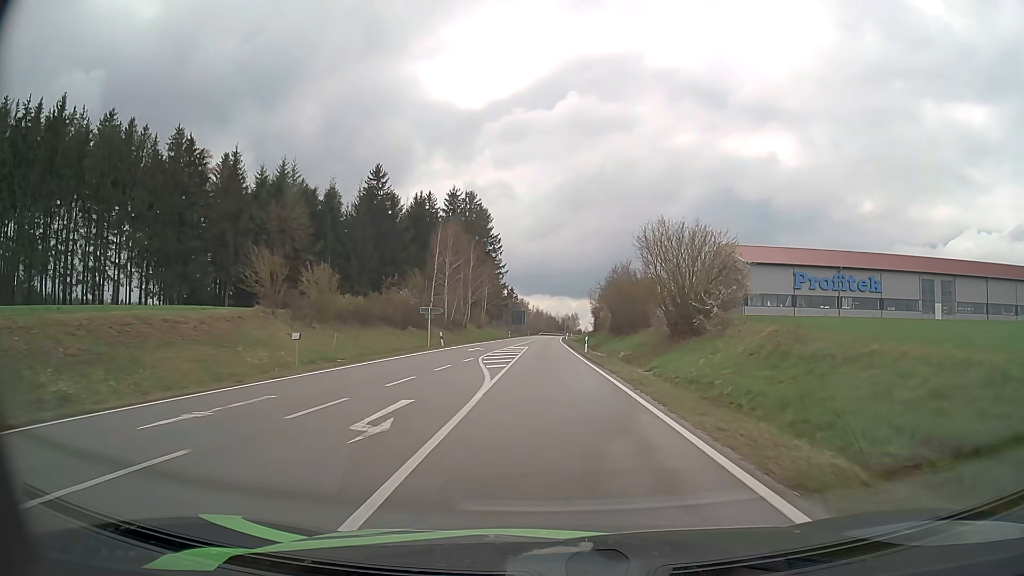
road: secondary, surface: asphalt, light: Day
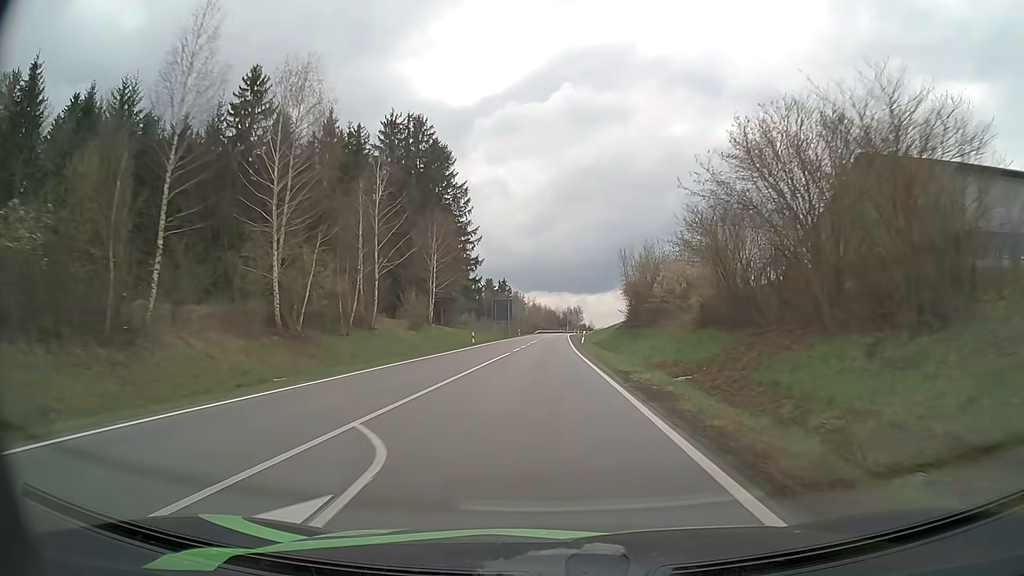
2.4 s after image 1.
(0.0, +45.8) m; 0°
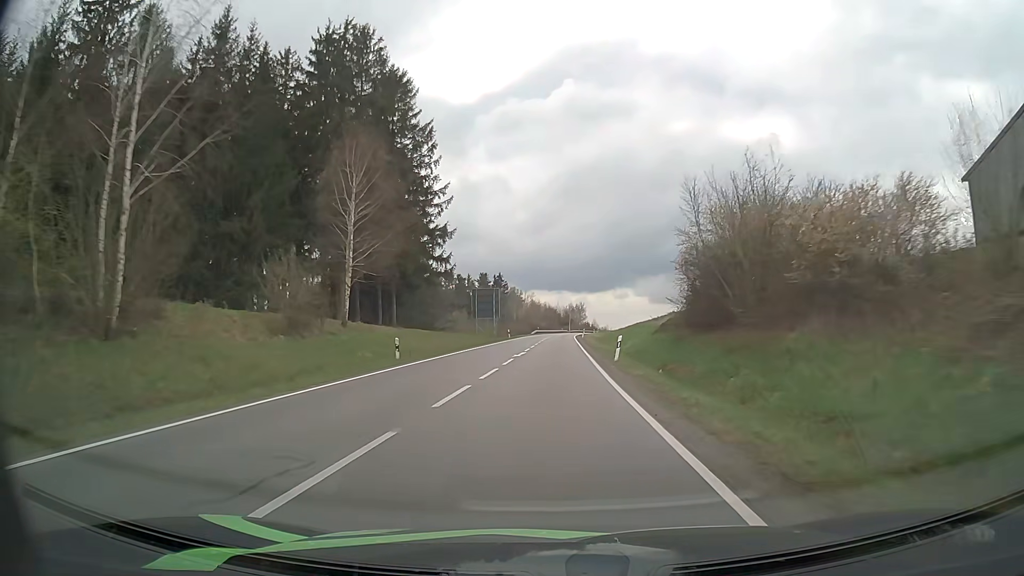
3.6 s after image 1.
(0.0, +25.3) m; 0°
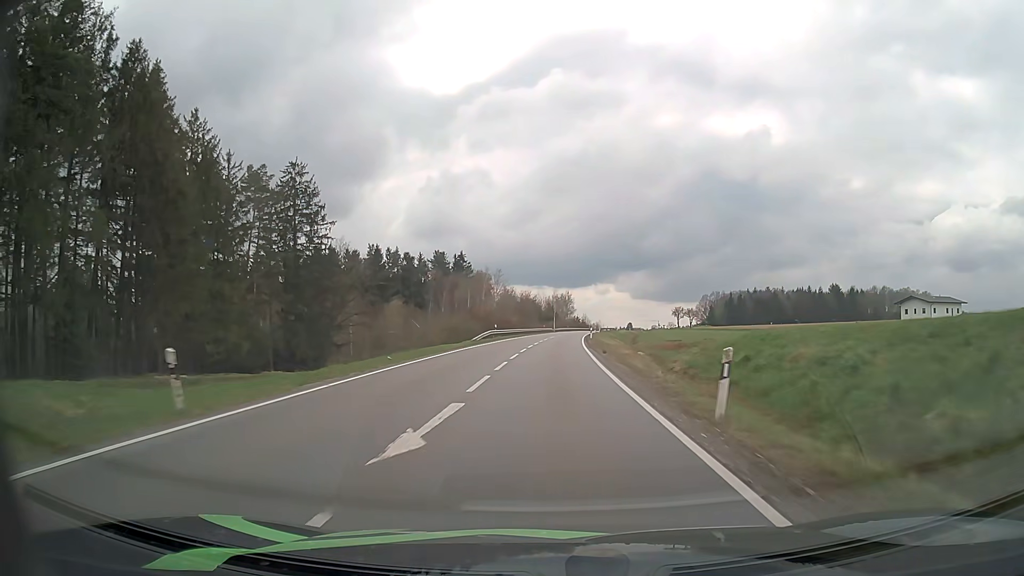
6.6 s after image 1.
(+1.1, +65.4) m; +2°
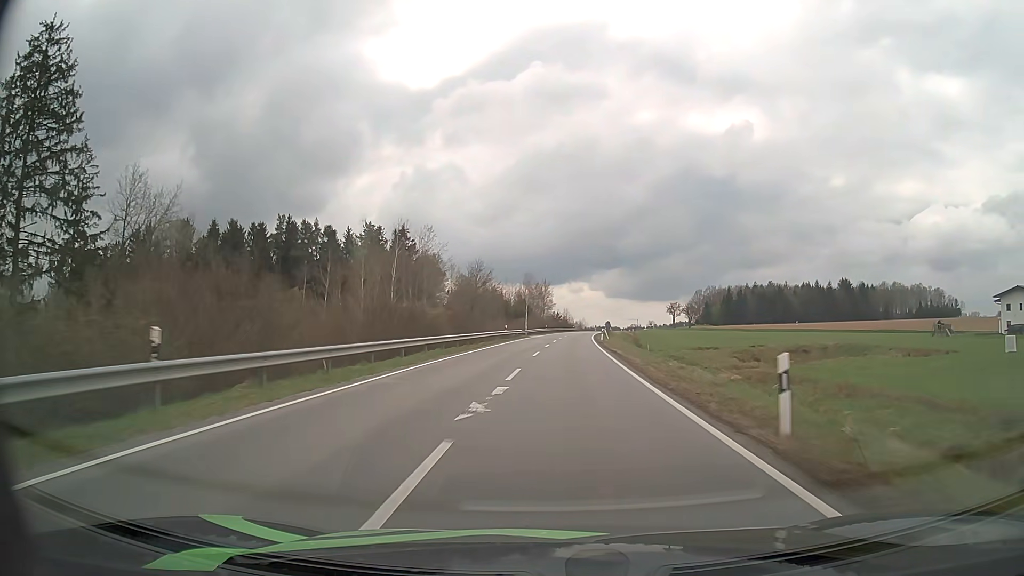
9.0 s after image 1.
(+0.6, +52.1) m; +2°
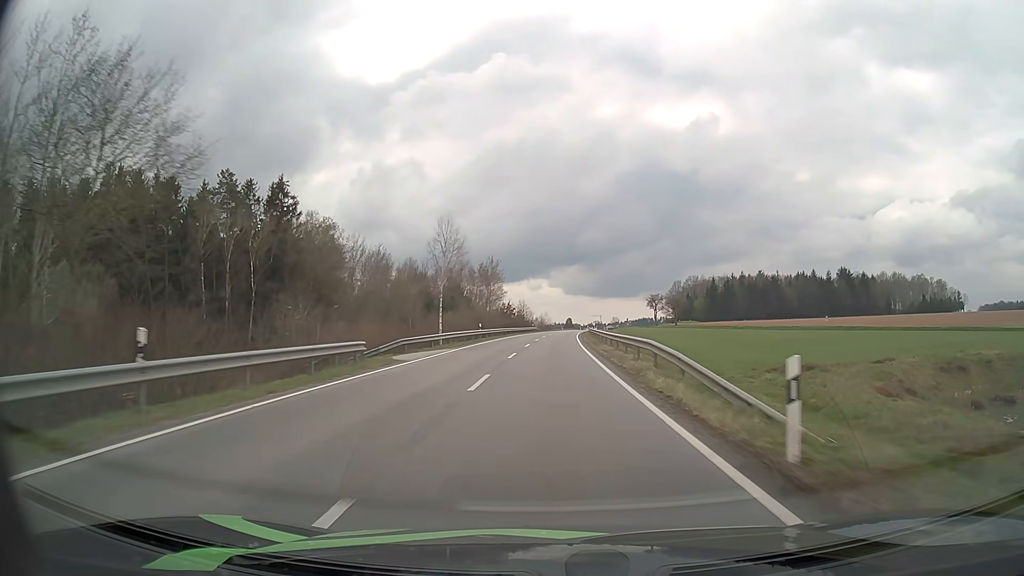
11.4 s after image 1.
(+1.7, +51.8) m; +4°
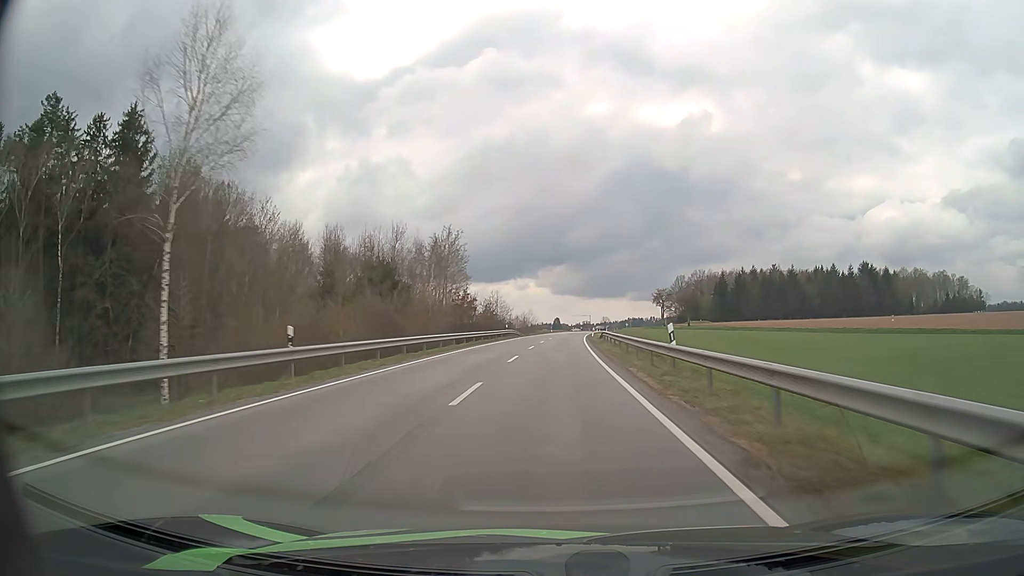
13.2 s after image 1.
(+0.3, +39.0) m; +1°
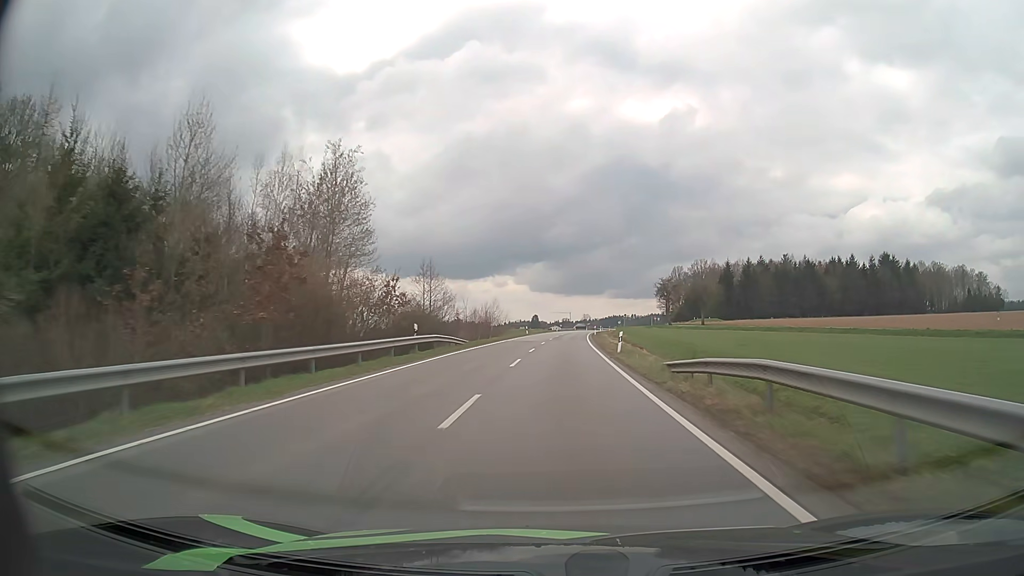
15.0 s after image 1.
(+0.5, +39.3) m; +2°
(0, +10) (0, +20) (+1, +30) (+1, +40) (+1, +50) (+2, +60) (+2, +70) (+3, +80) (+4, +90) (+4, +100) m
